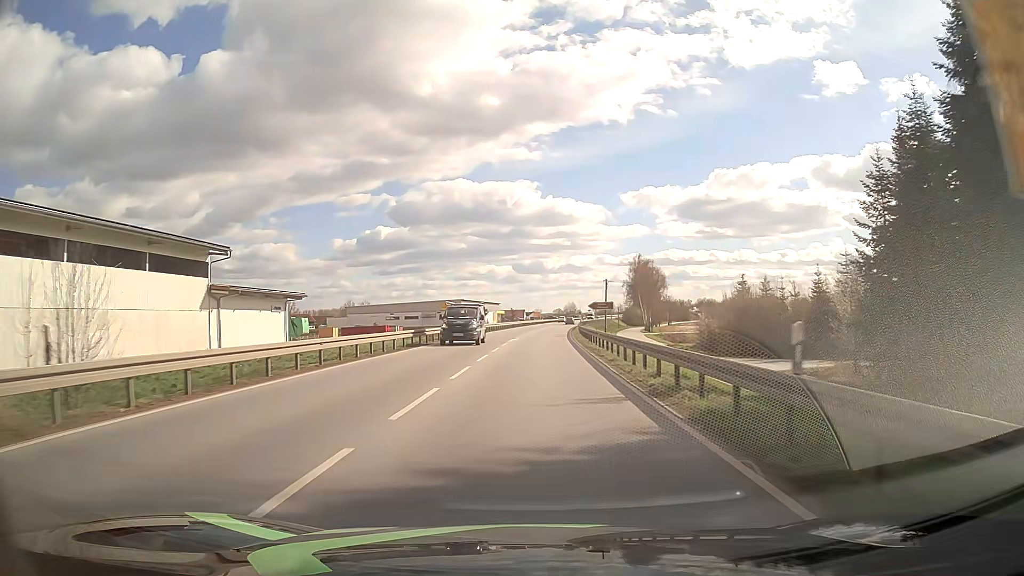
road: primary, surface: asphalt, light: Day
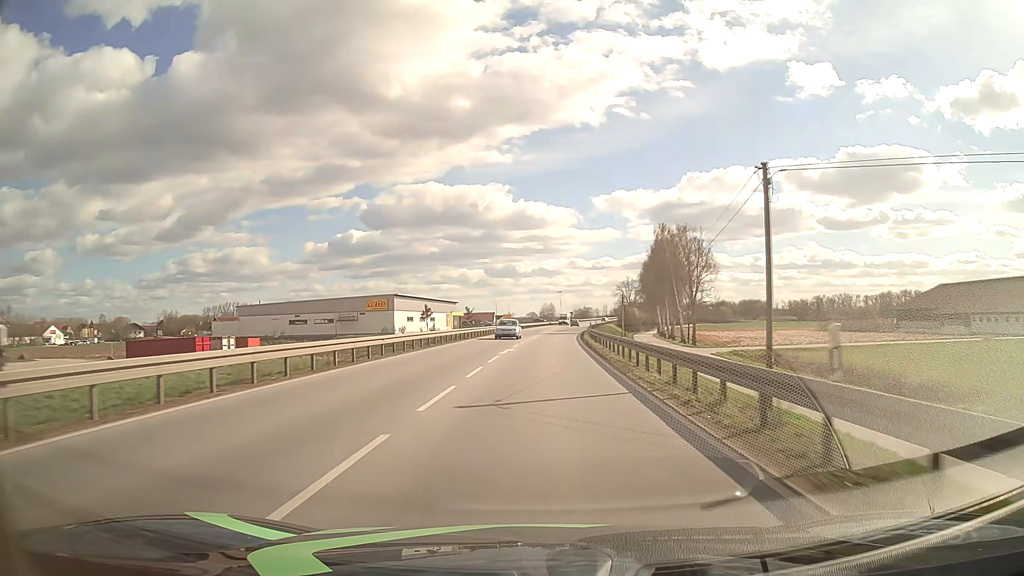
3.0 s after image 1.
(+1.0, +53.1) m; +2°
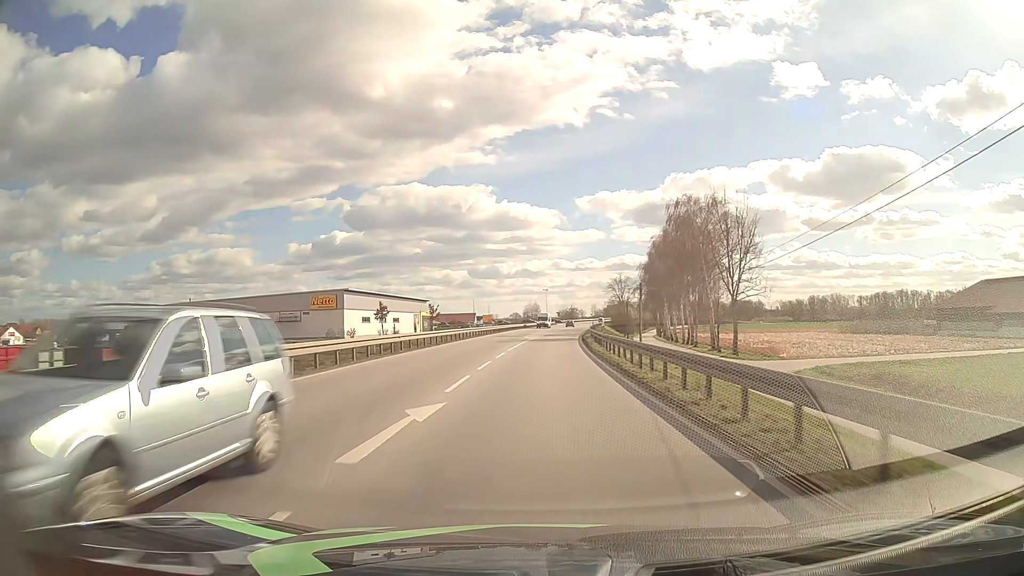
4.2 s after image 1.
(+0.3, +21.3) m; +1°
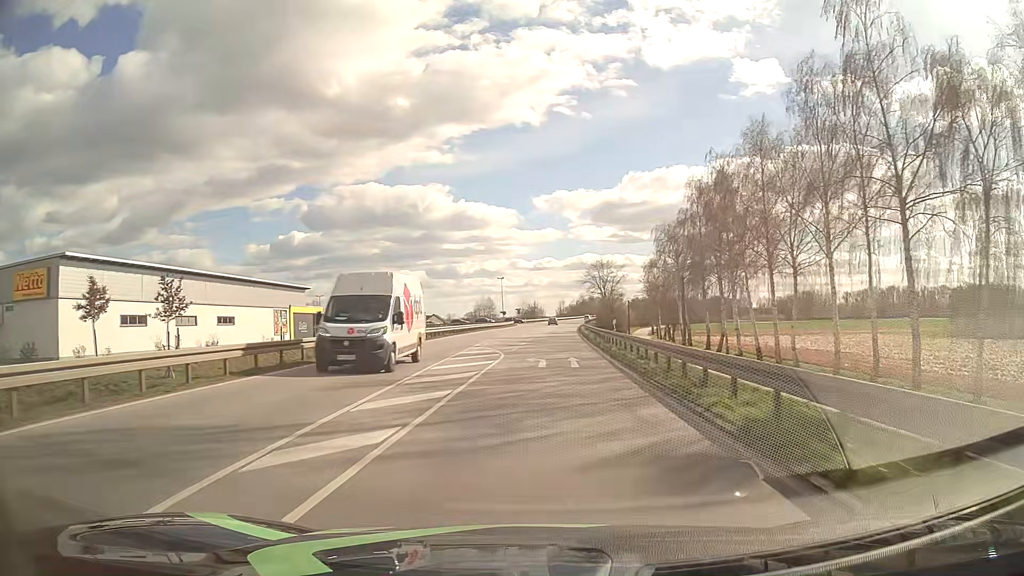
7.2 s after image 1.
(+1.7, +53.5) m; +3°
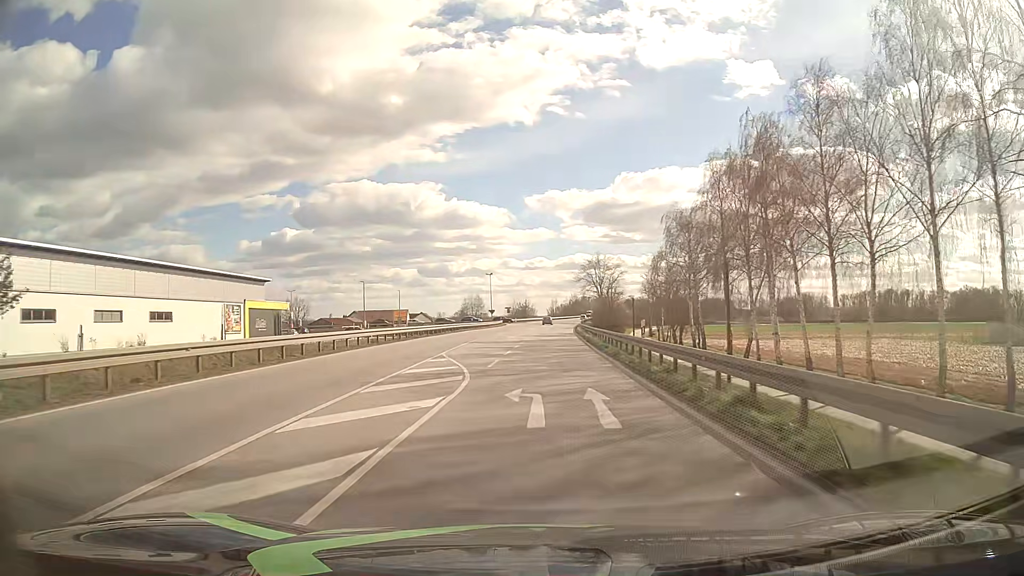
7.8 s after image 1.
(+0.1, +10.7) m; +1°
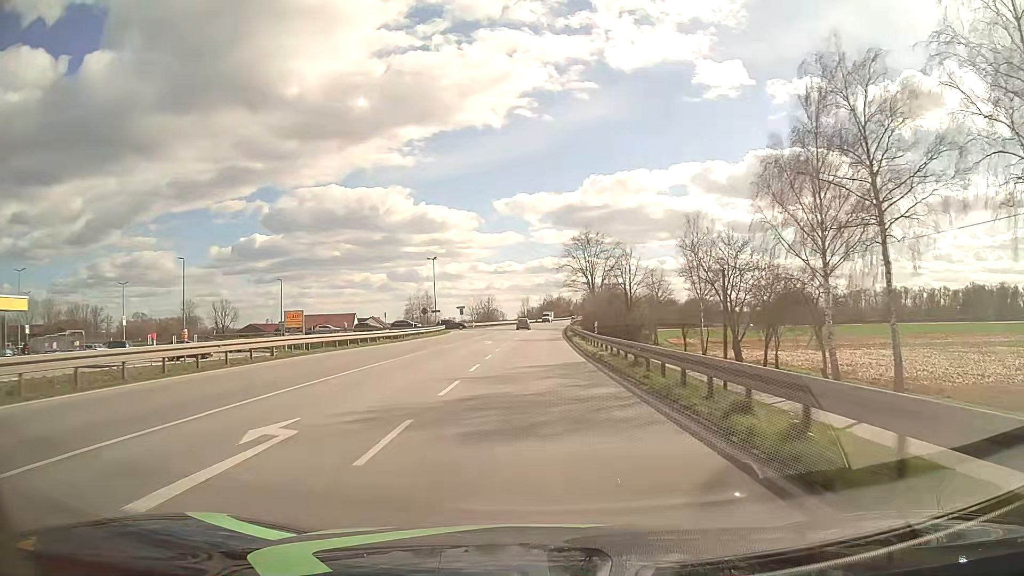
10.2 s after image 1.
(+0.9, +42.9) m; +3°
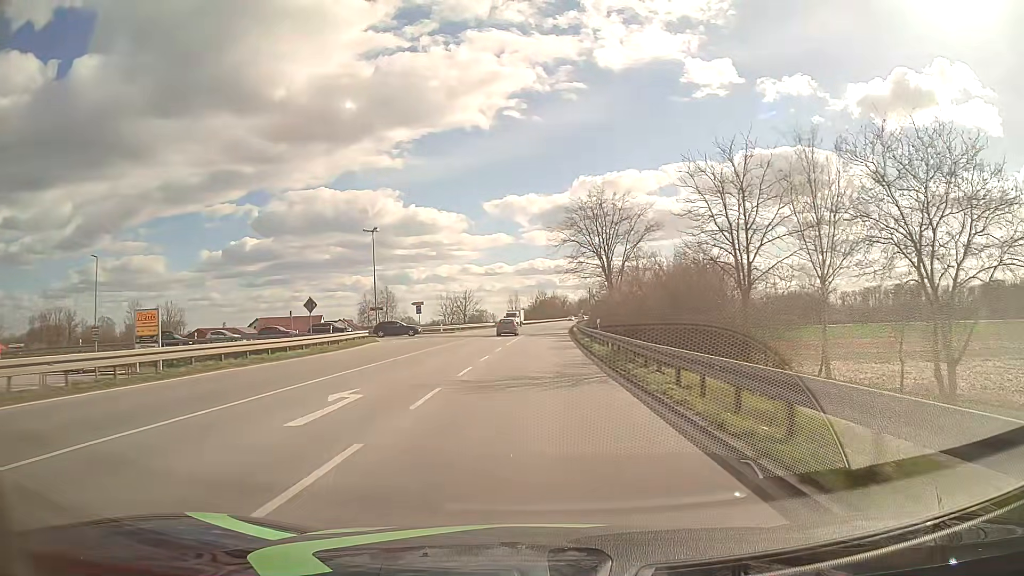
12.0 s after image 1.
(0.0, +32.2) m; 0°
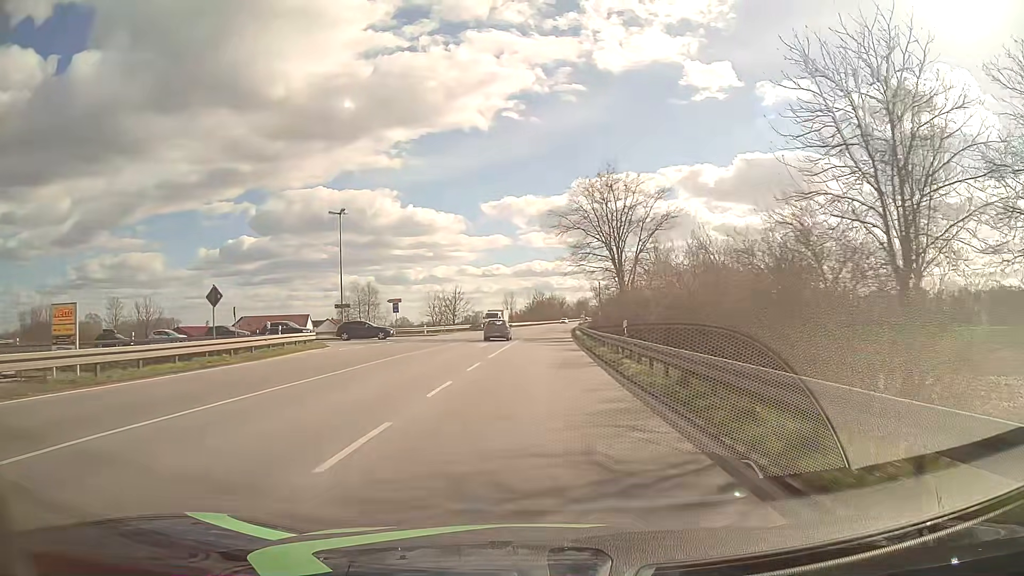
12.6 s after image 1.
(+0.1, +10.7) m; +1°
(0, +10) (0, +20) (0, +30) (+1, +40) (+1, +50) (+1, +60) (+2, +70) (+2, +80) (+3, +90) (+3, +100) m
